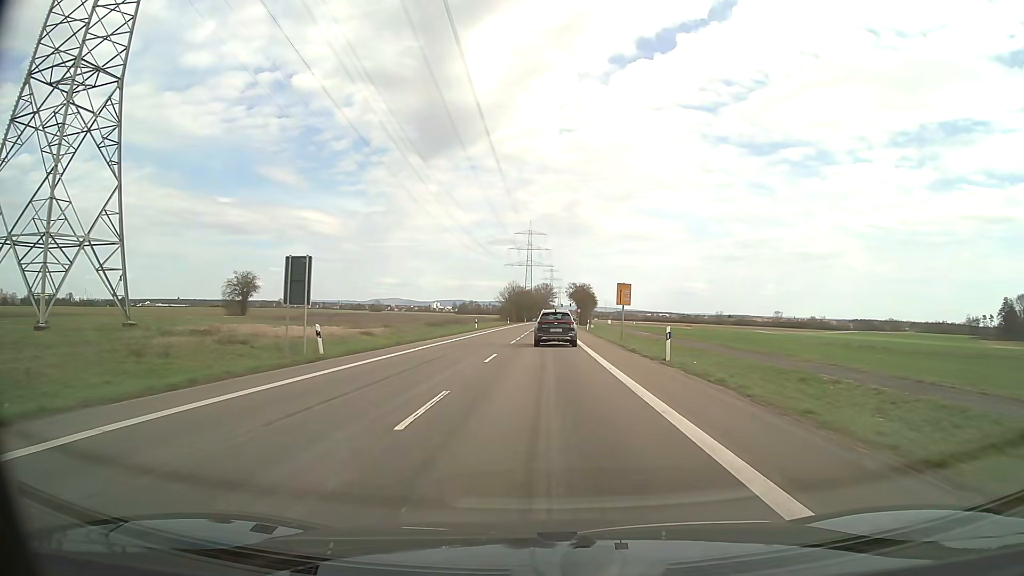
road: secondary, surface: asphalt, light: Day
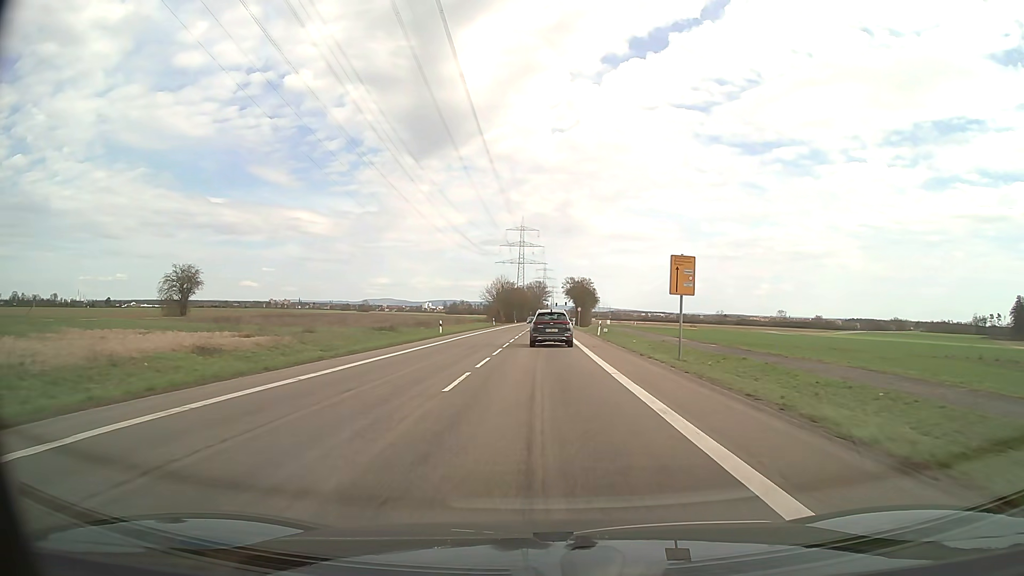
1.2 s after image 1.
(+0.1, +21.5) m; +1°
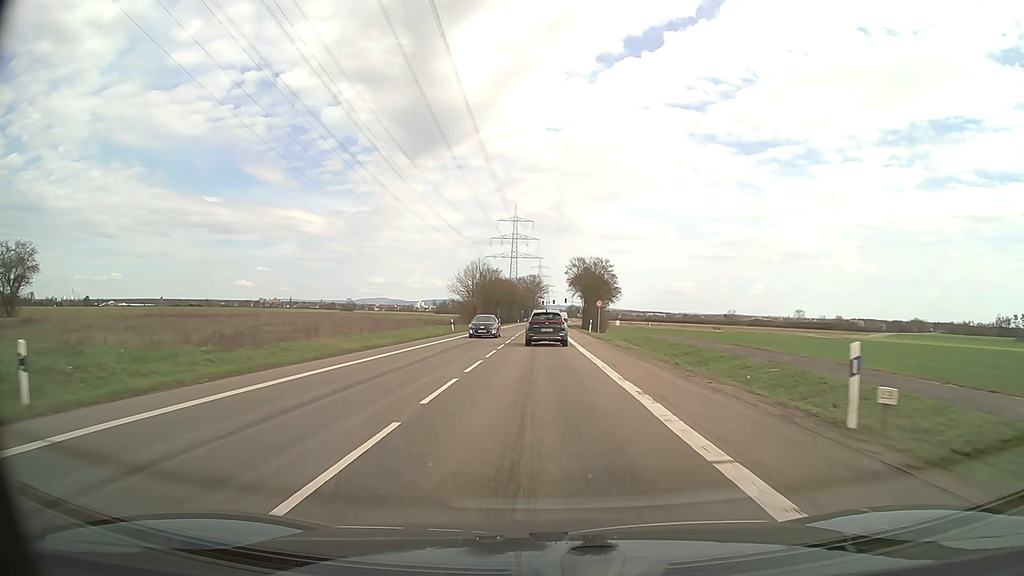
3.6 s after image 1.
(+0.2, +42.9) m; 0°
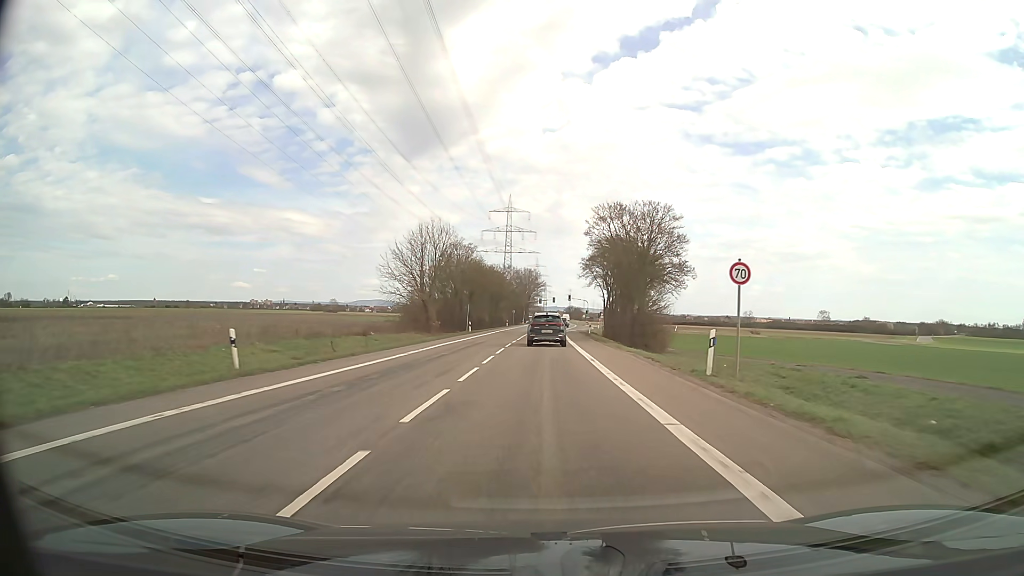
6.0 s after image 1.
(0.0, +43.0) m; 0°
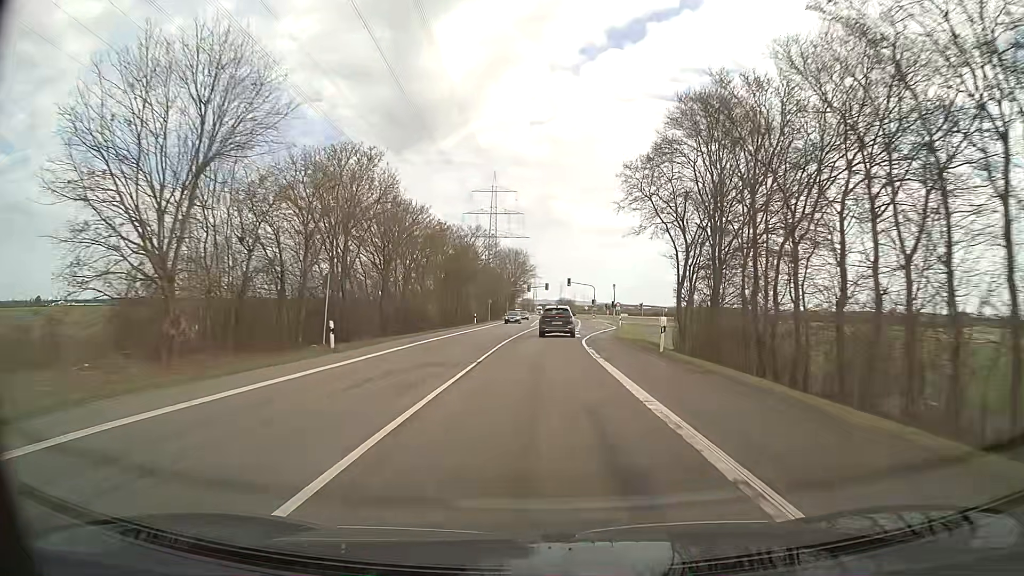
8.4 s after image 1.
(0.0, +43.1) m; +1°
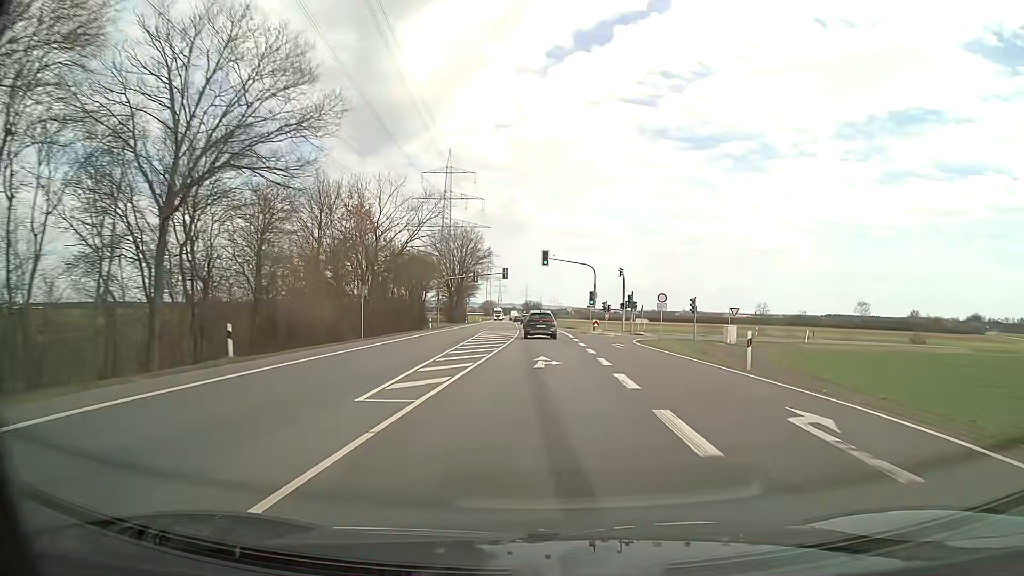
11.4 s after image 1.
(+1.4, +53.9) m; +3°
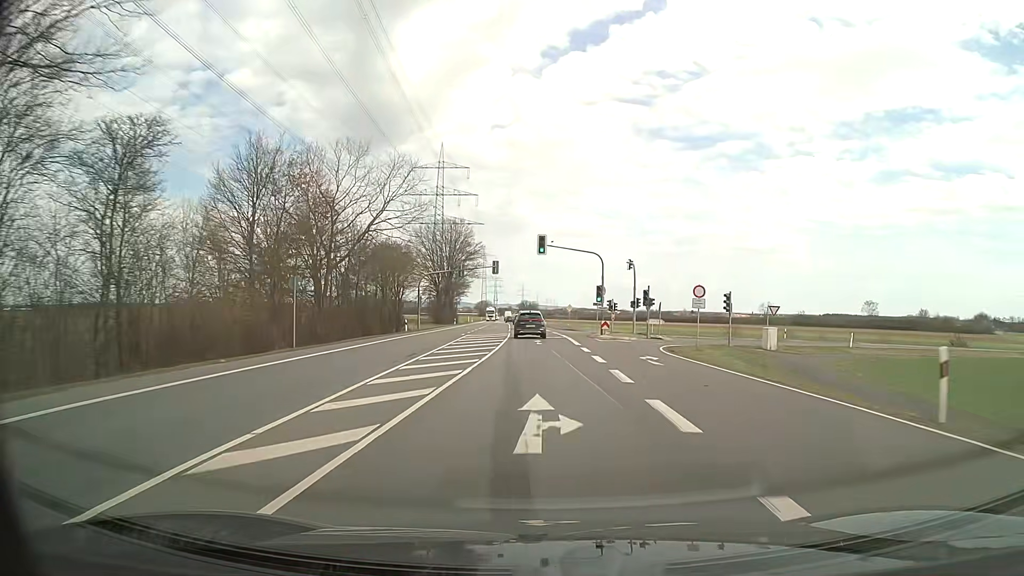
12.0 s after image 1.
(0.0, +10.8) m; 0°
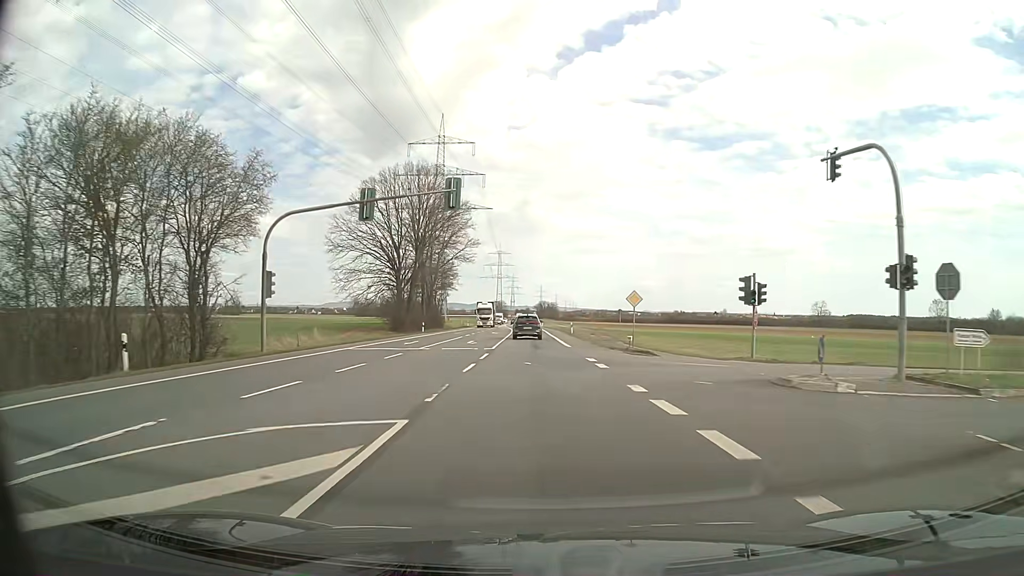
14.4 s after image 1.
(-0.3, +43.2) m; -1°
(0, +10) (0, +20) (0, +30) (0, +40) (-1, +50) (-1, +60) (-1, +70) (-2, +80) (-2, +90) (-3, +100) m
